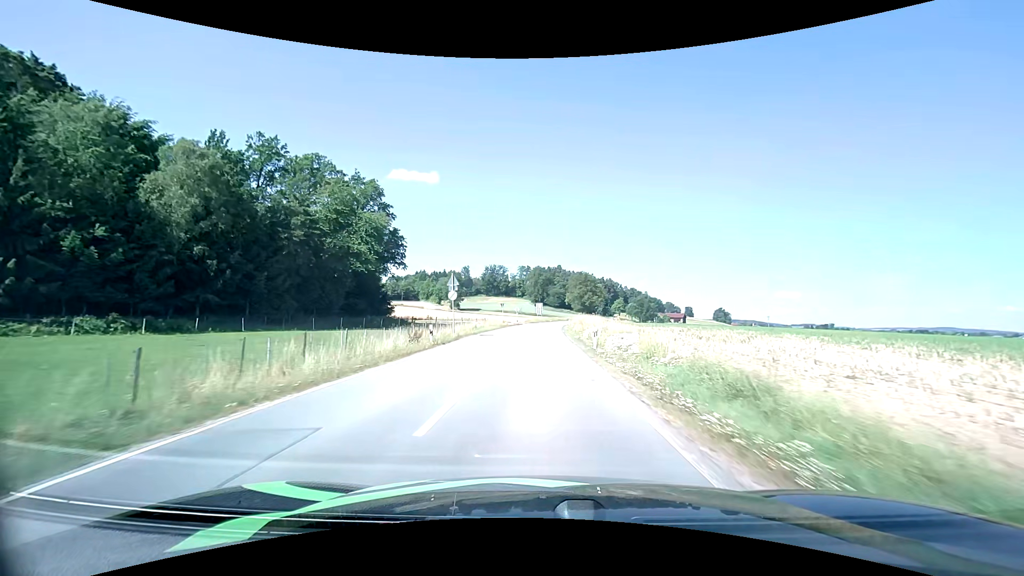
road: secondary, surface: asphalt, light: Day
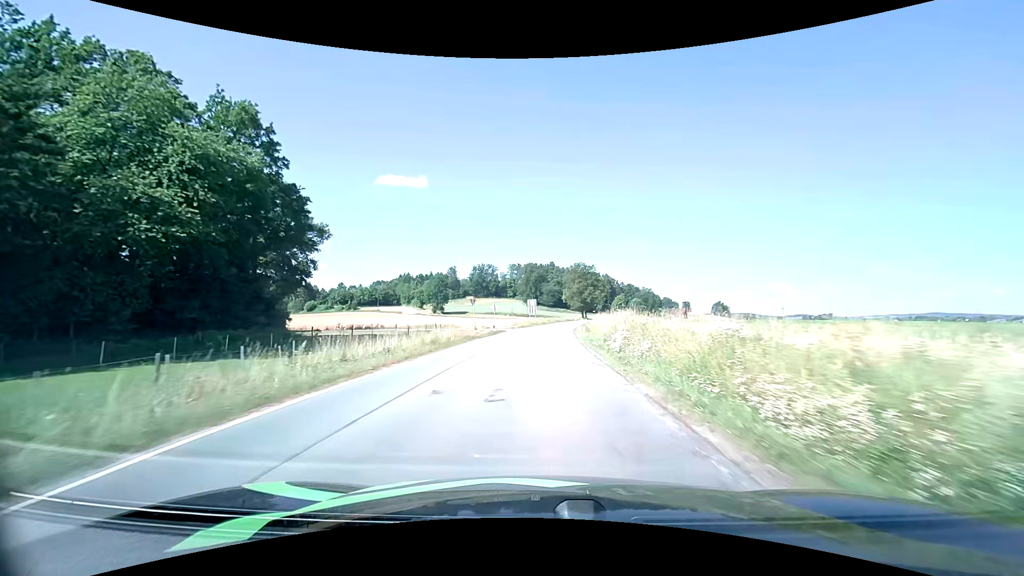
(+0.2, +31.7) m; +1°
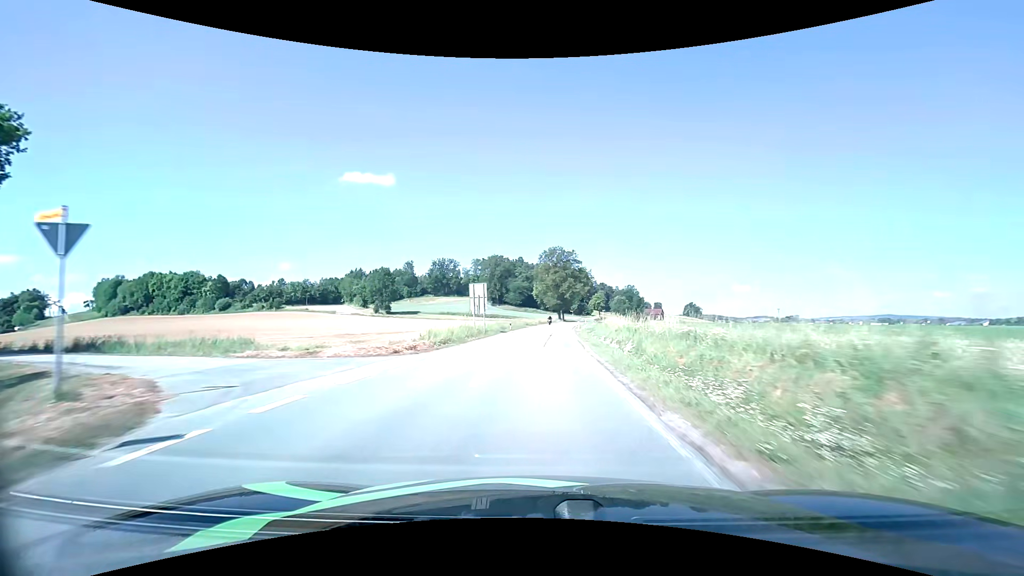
(+1.2, +44.5) m; +3°
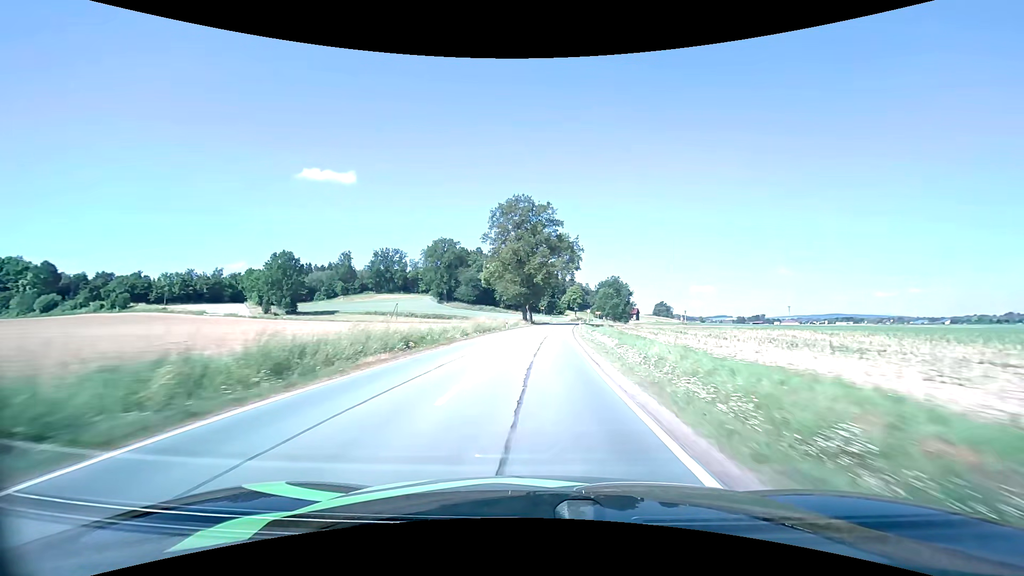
(+2.5, +58.4) m; +4°
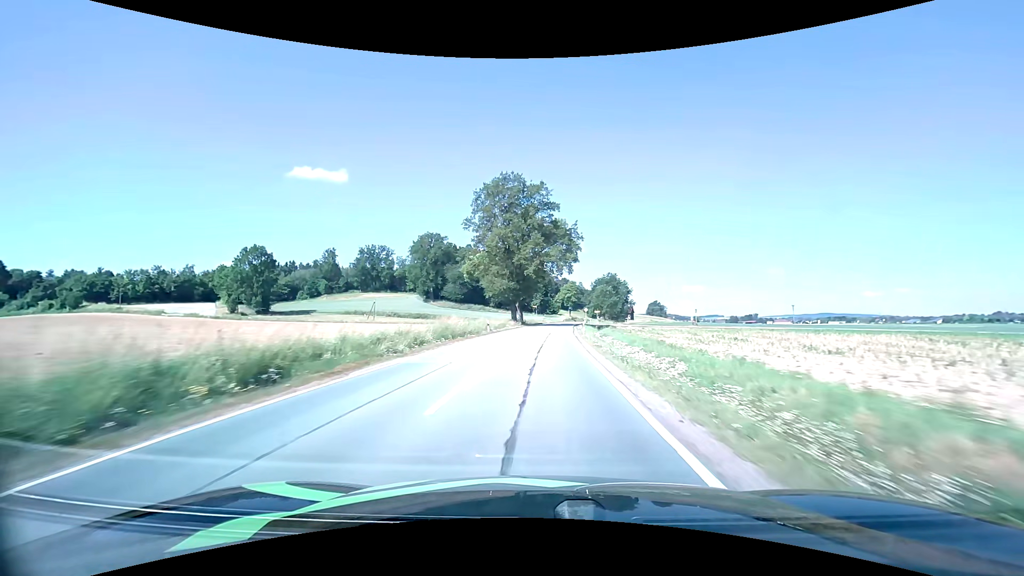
(+0.1, +12.2) m; +1°
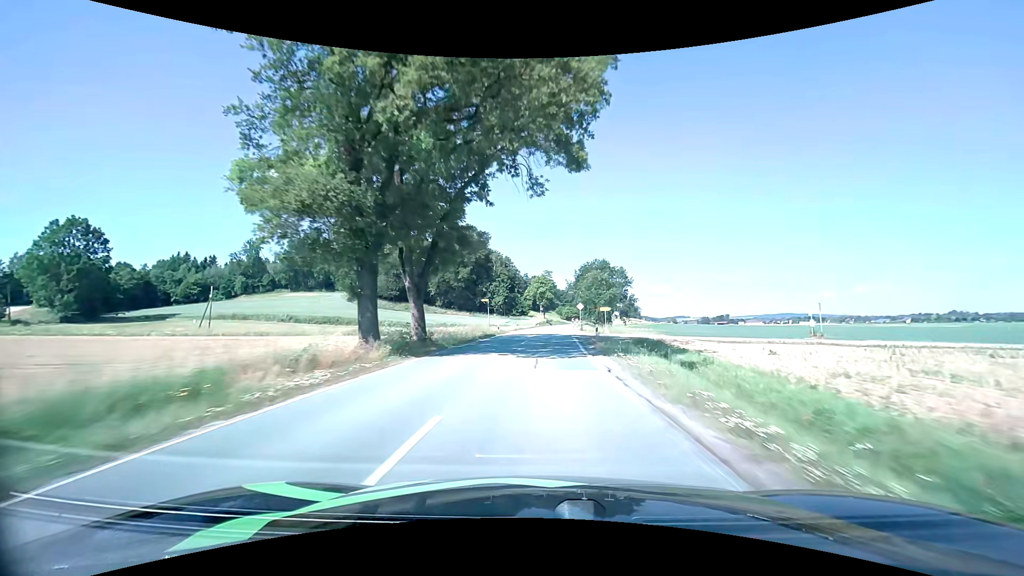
(+1.7, +49.5) m; +3°
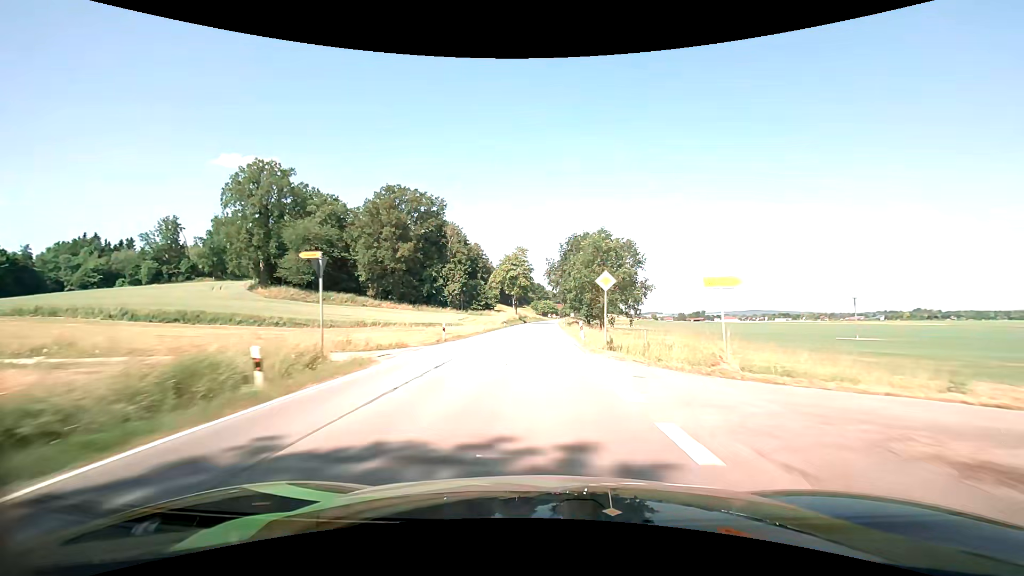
(+1.1, +37.6) m; +3°
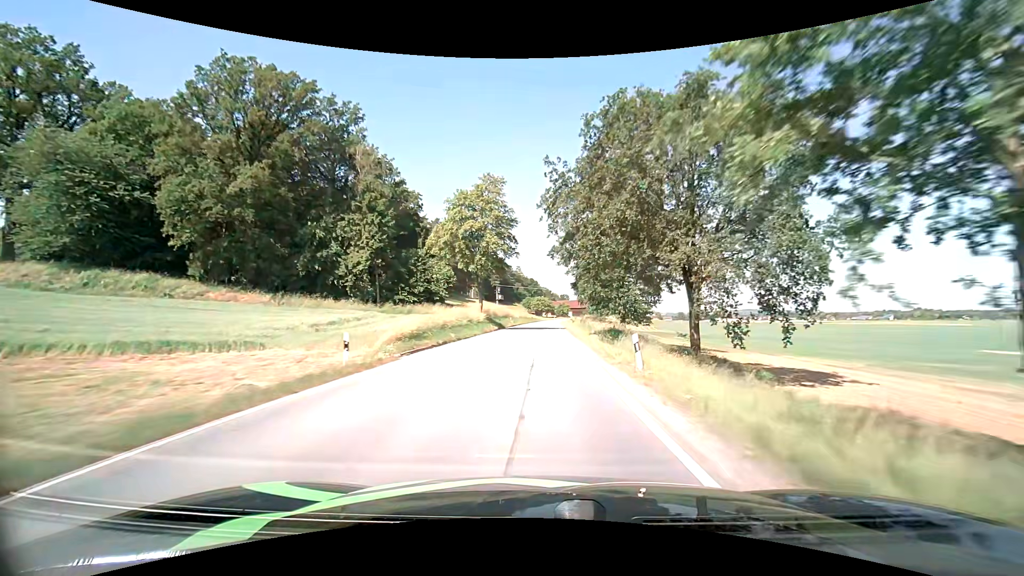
(+0.5, +50.4) m; +1°
(0, +10) (0, +20) (0, +30) (0, +40) (+1, +50) (+1, +60) (+1, +70) (+2, +80) (+2, +90) (+3, +100) m
